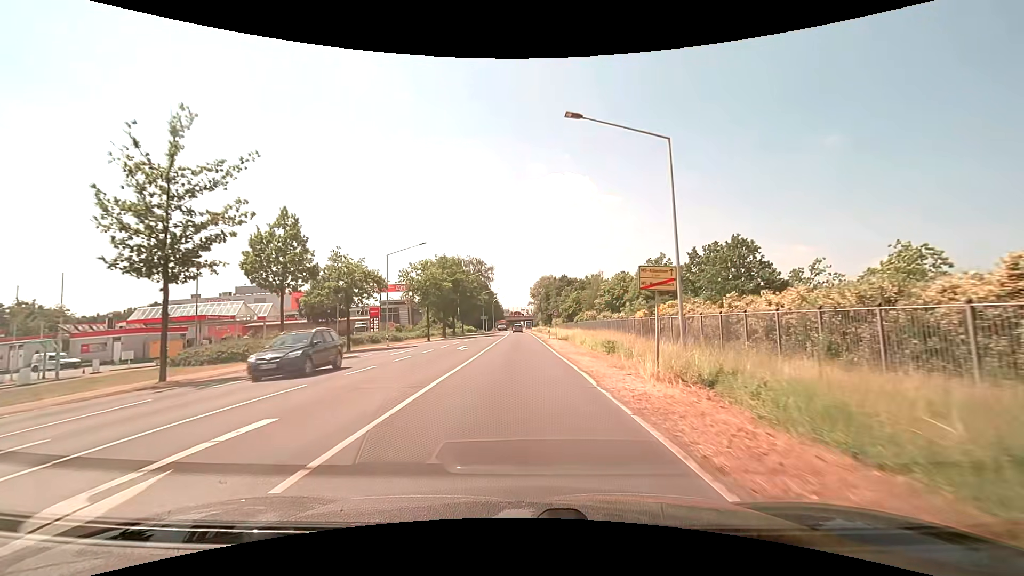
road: secondary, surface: asphalt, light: Day
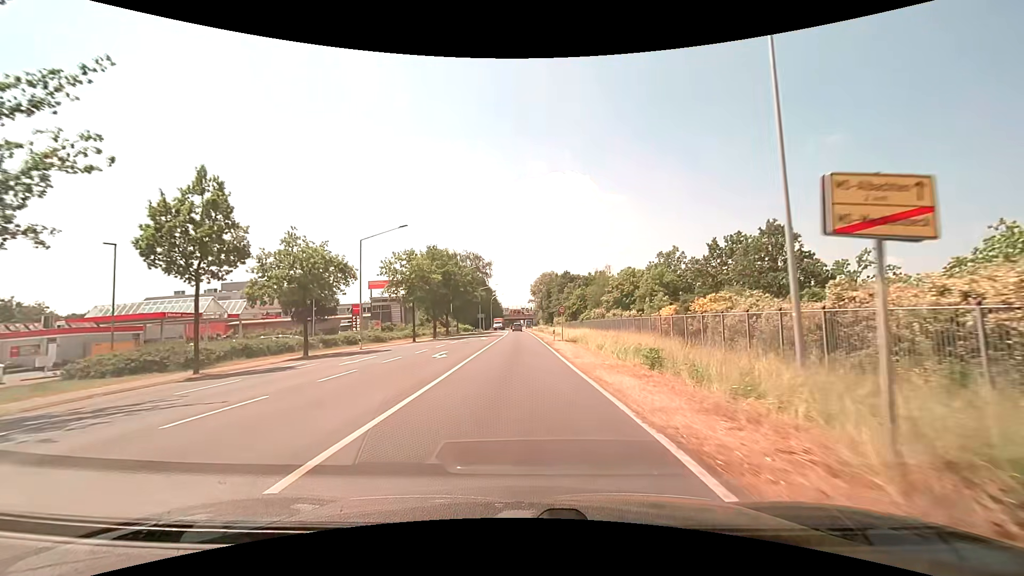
(0.0, +7.8) m; 0°
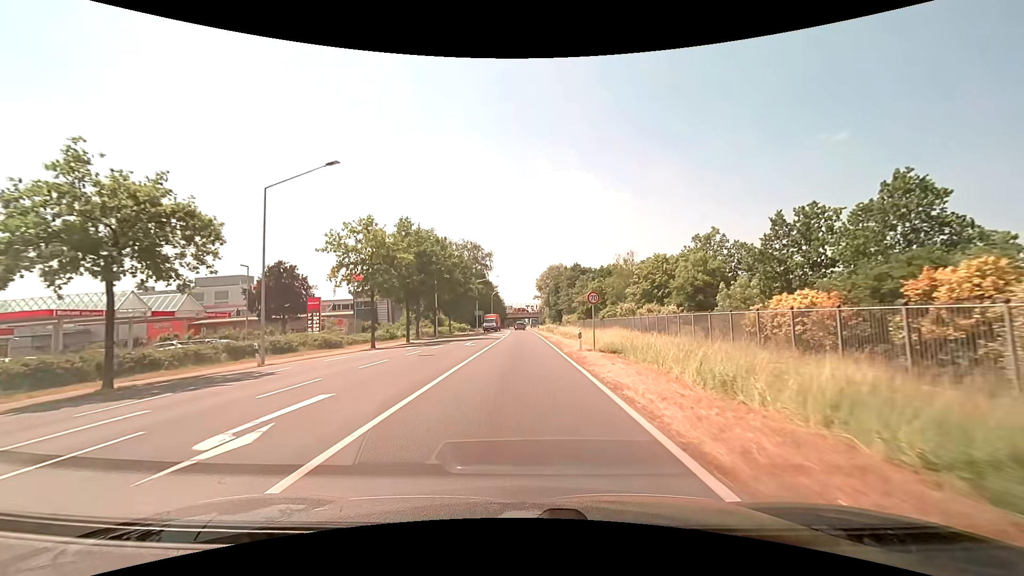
(-0.1, +15.5) m; 0°
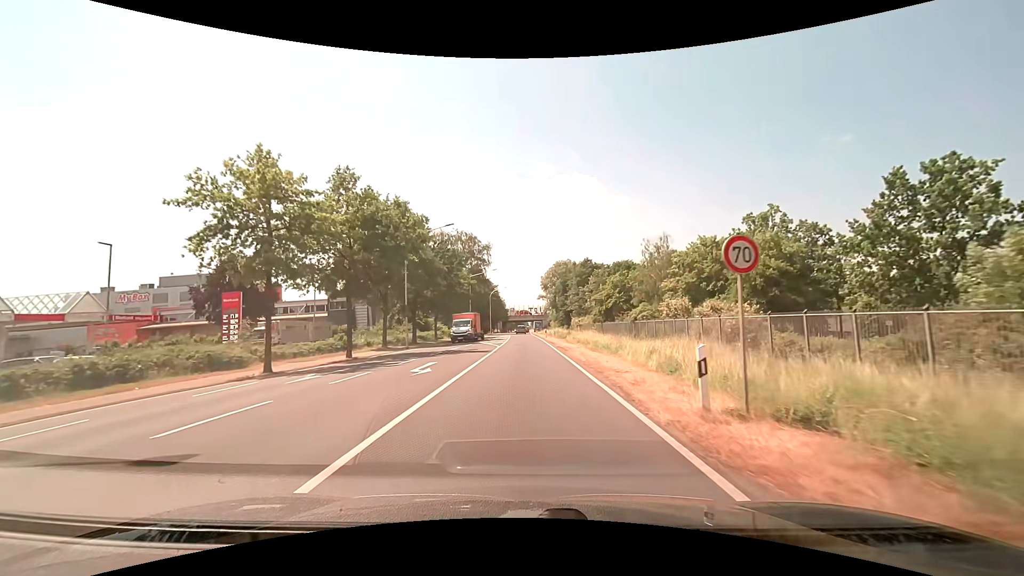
(-0.1, +15.4) m; -1°
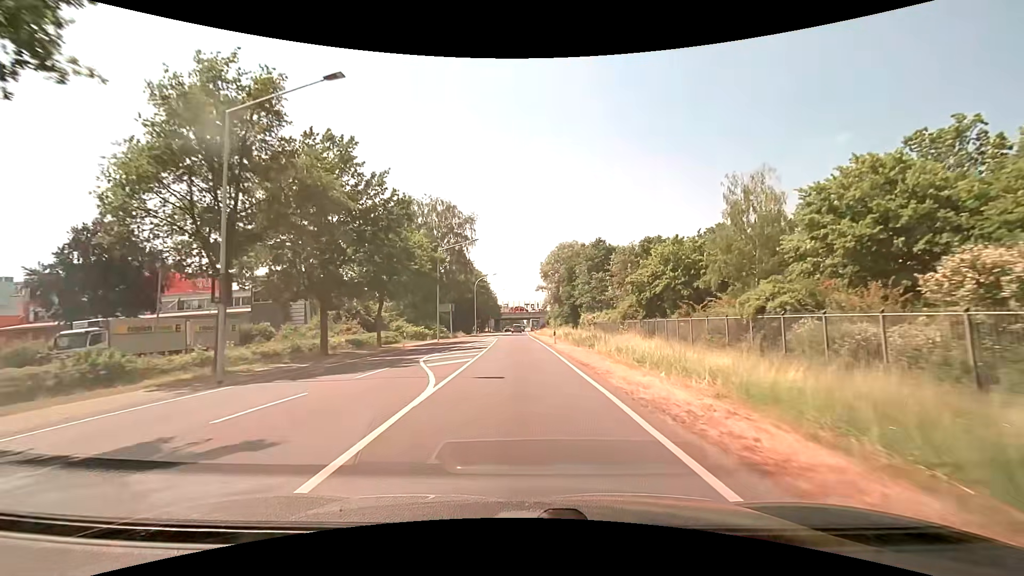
(+0.1, +23.8) m; 0°
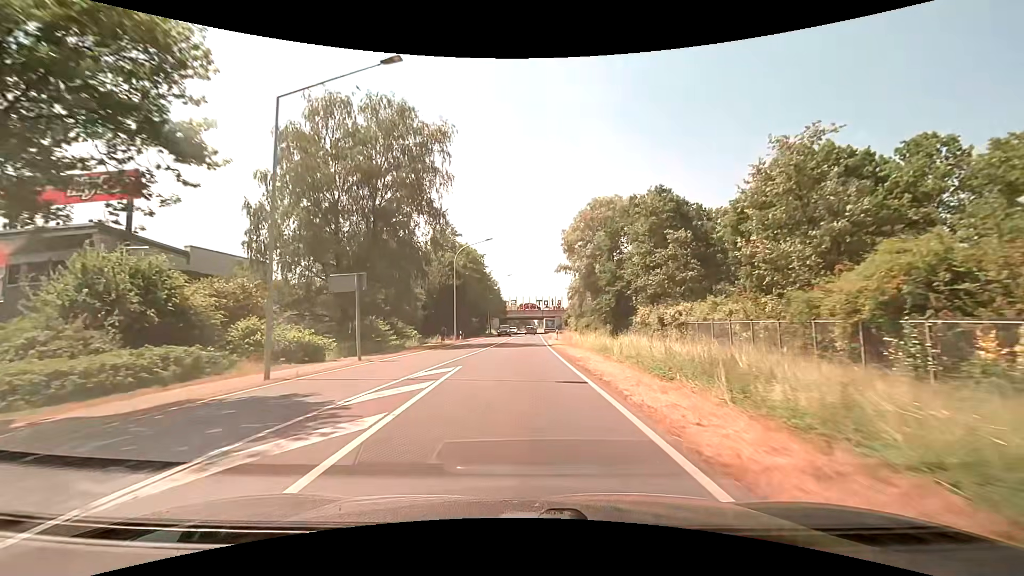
(-0.2, +33.3) m; -1°
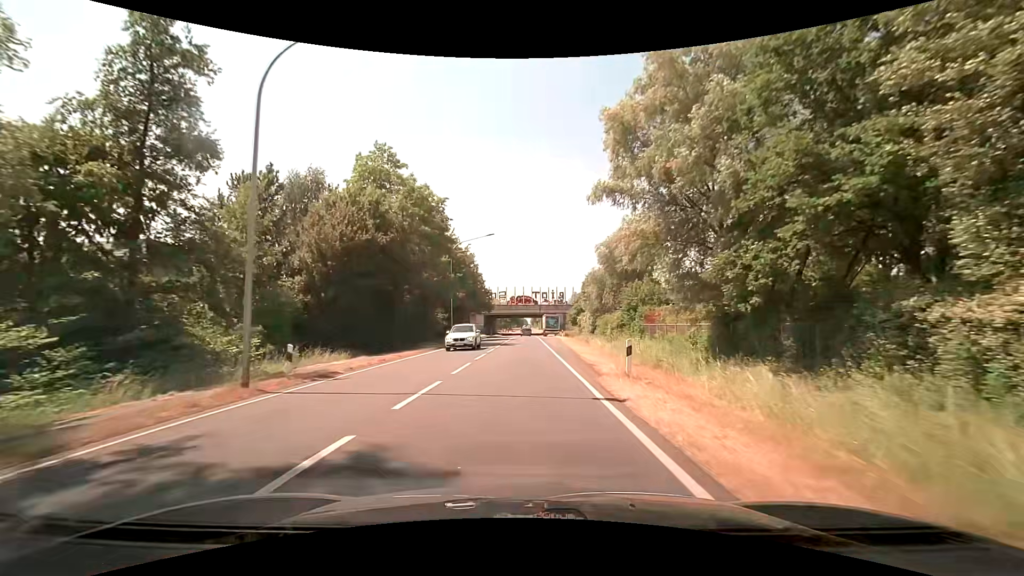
(+0.2, +35.0) m; +1°
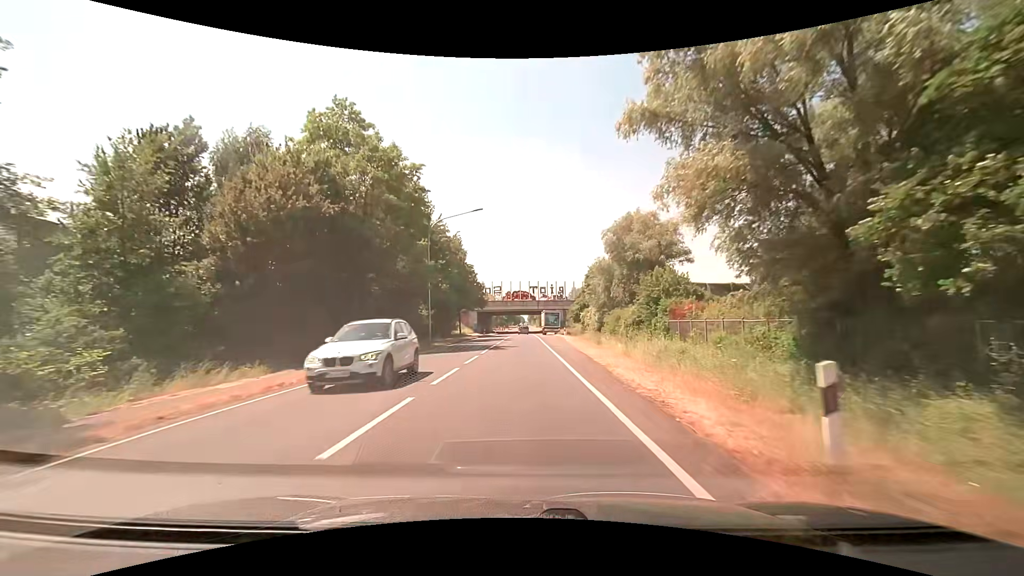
(+0.1, +9.1) m; +1°
(0, +10) (0, +20) (0, +30) (0, +40) (0, +50) (0, +60) (-1, +70) (-1, +80) (-1, +90) (-1, +100) m
